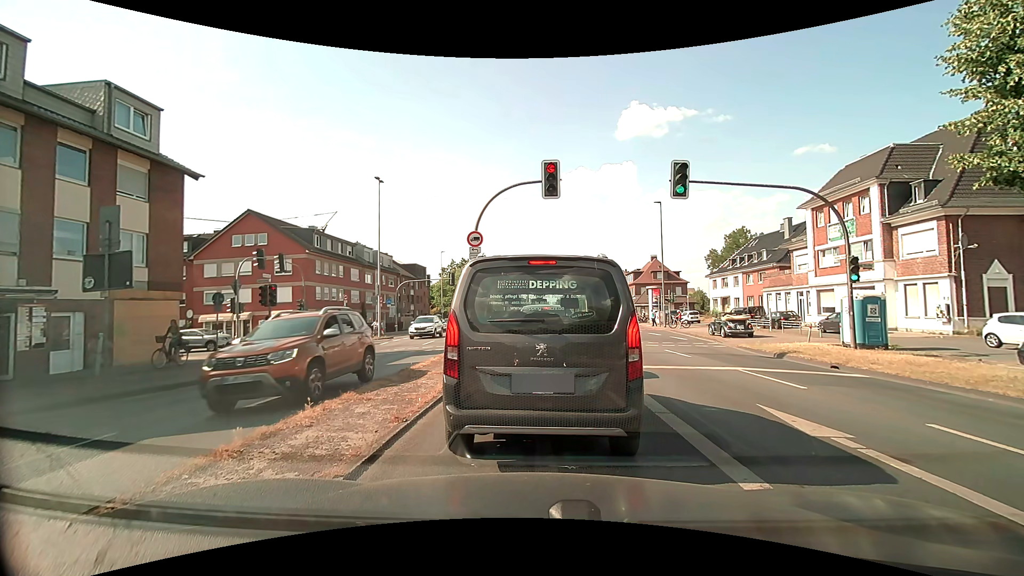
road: primary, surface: asphalt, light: Day
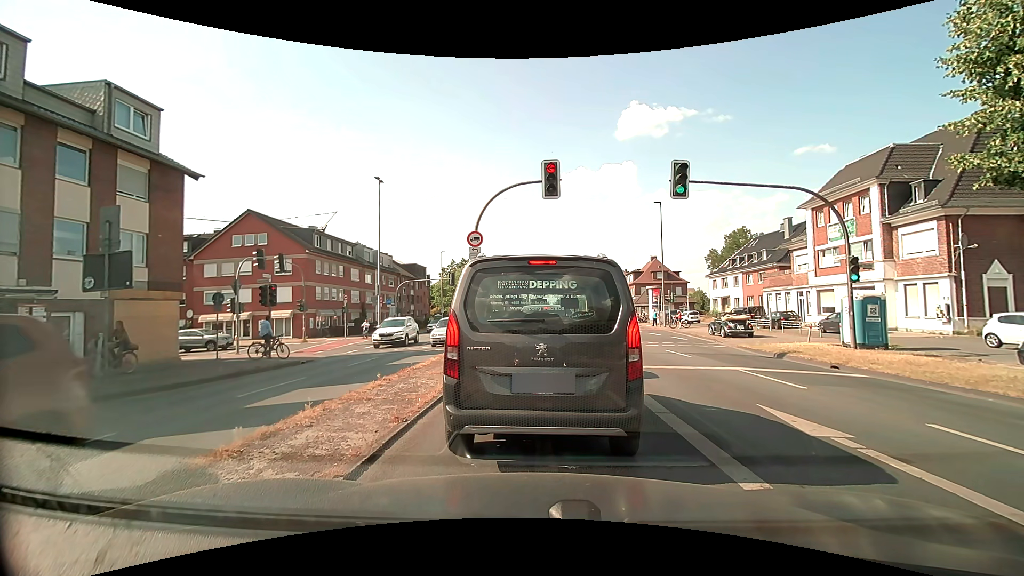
(0.0, 0.0) m; 0°
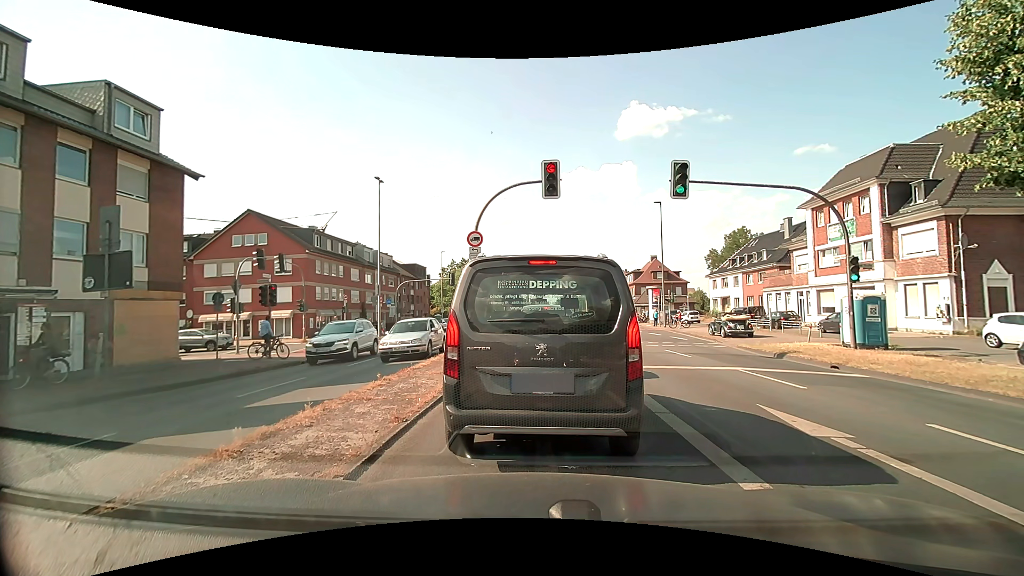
(0.0, 0.0) m; 0°
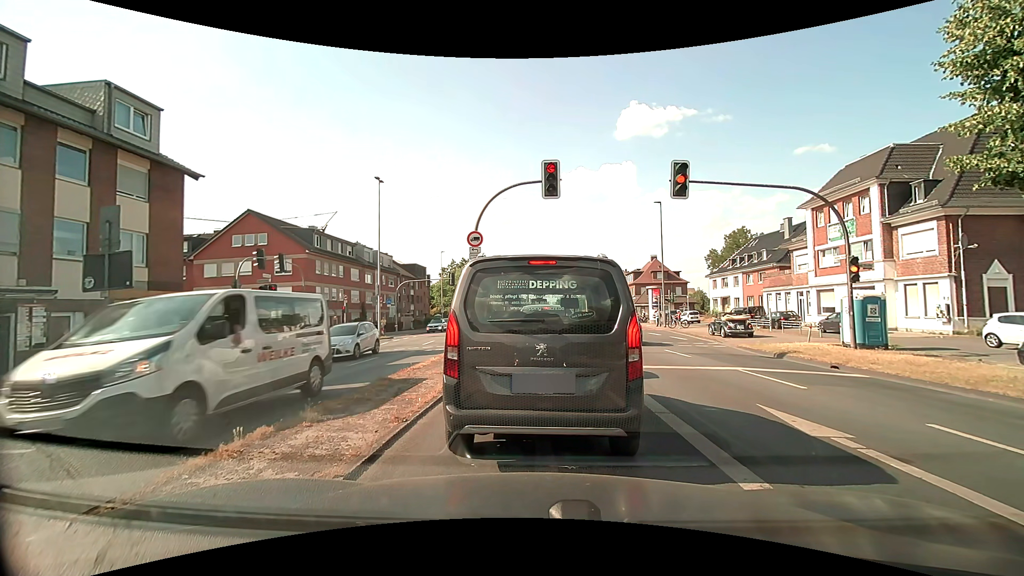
(0.0, 0.0) m; 0°
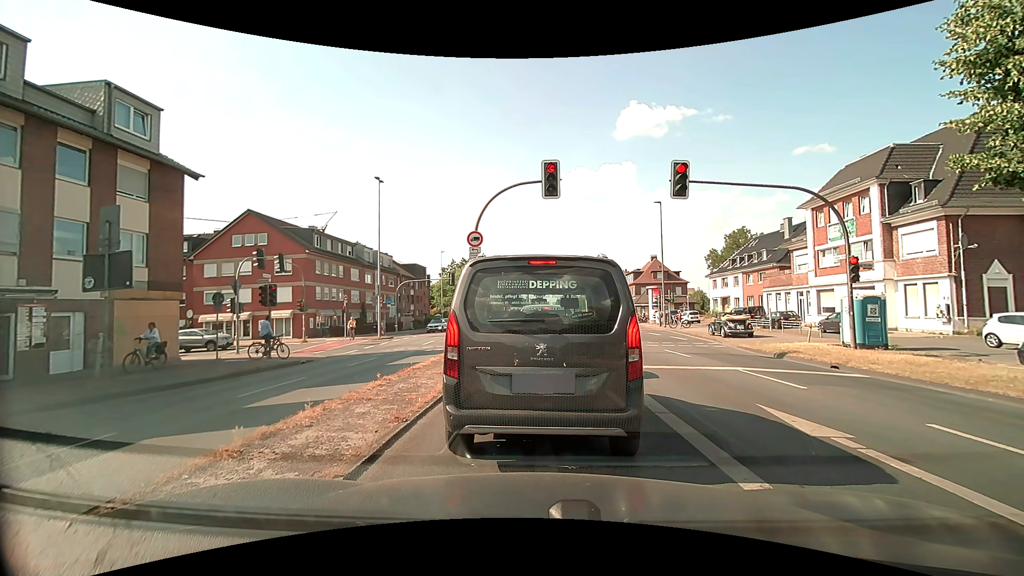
(0.0, 0.0) m; 0°
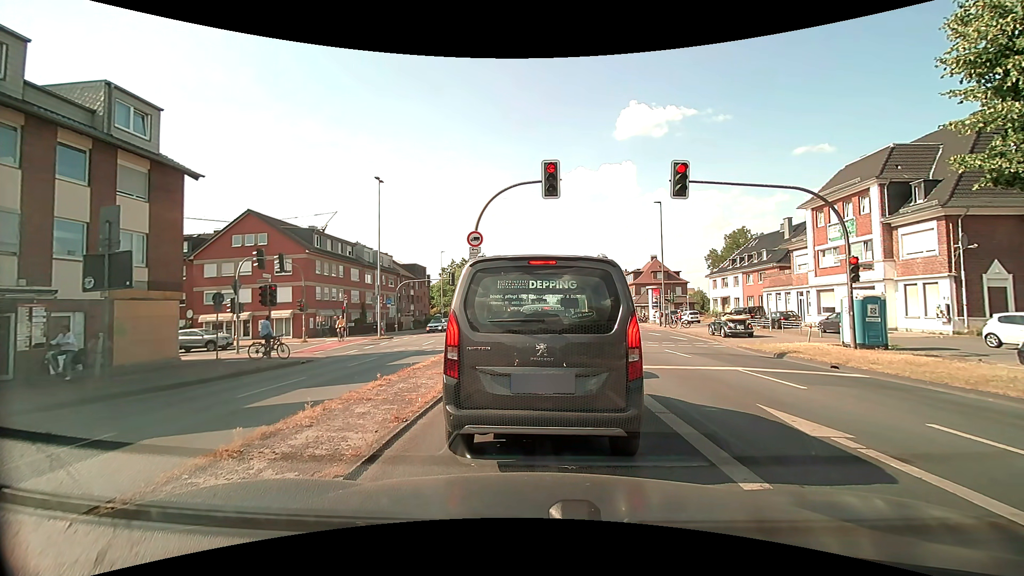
(0.0, 0.0) m; 0°
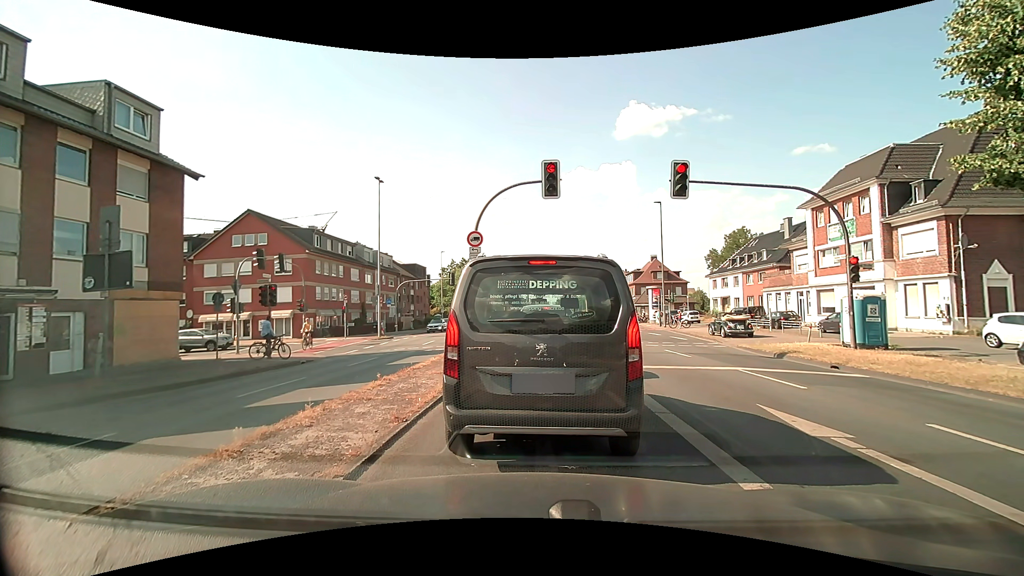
(0.0, 0.0) m; 0°
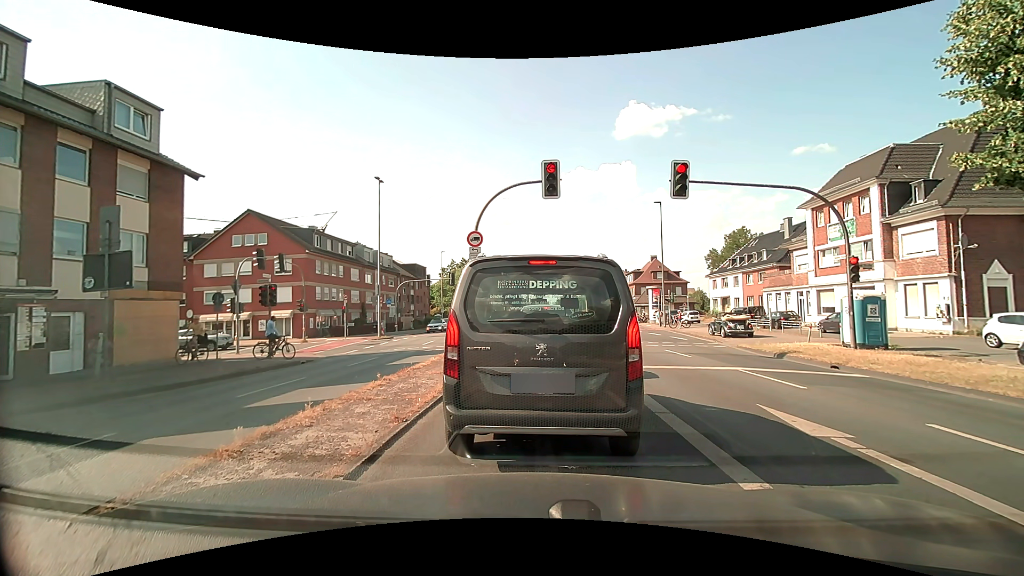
(0.0, 0.0) m; 0°
(0, +10) (0, +20) (0, +30) (-4, +39) (-12, +44) (-22, +43) (-32, +41) (-42, +39) (-52, +38) (-62, +36) m
